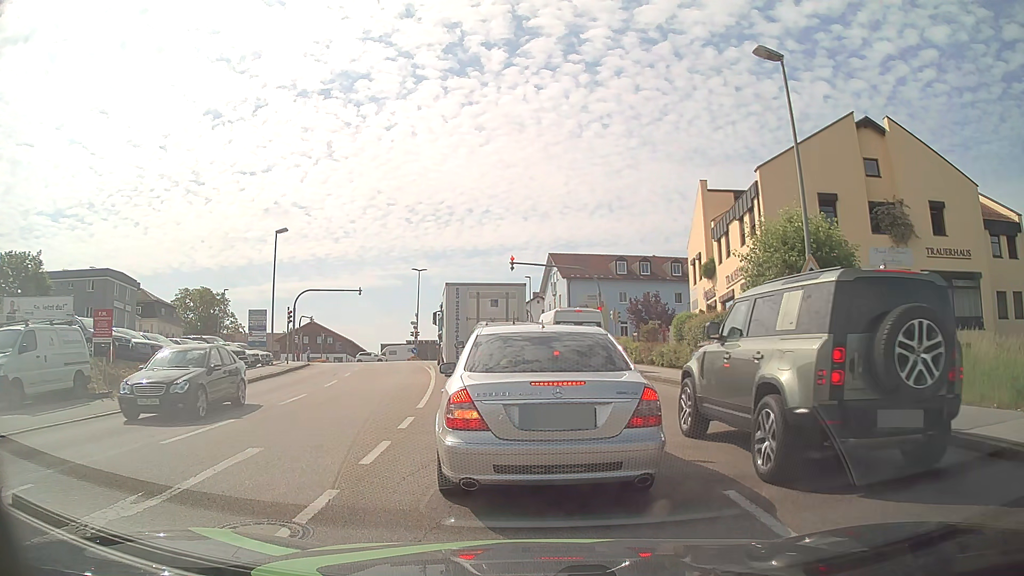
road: tertiary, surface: asphalt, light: Day
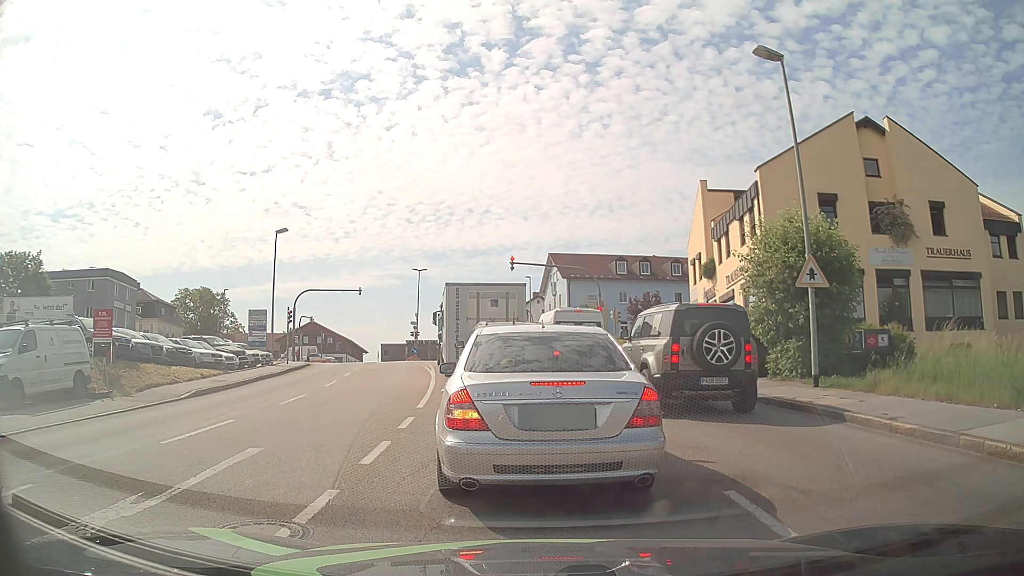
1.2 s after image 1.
(0.0, 0.0) m; 0°
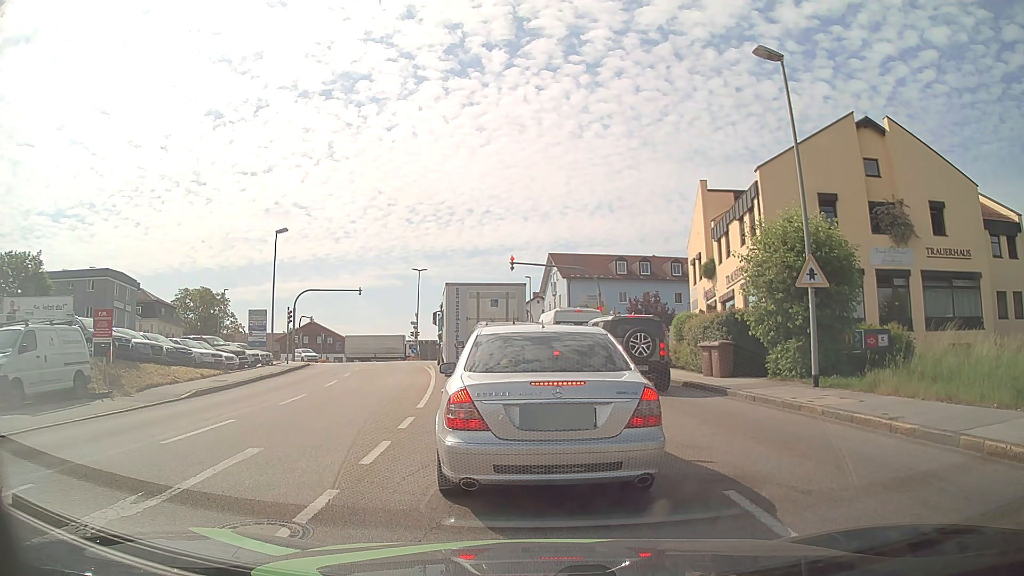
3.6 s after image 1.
(0.0, 0.0) m; 0°
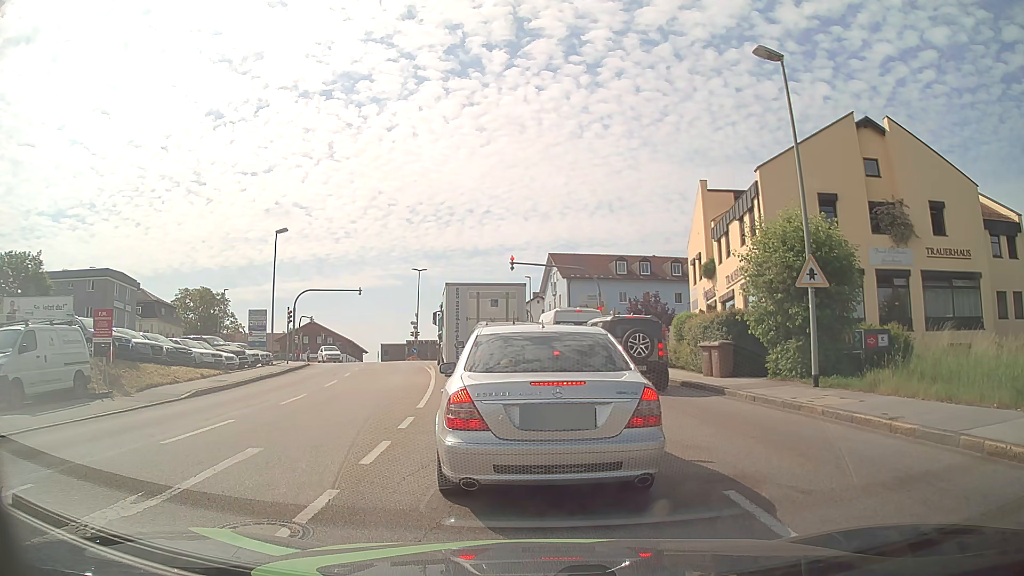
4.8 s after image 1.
(0.0, 0.0) m; 0°
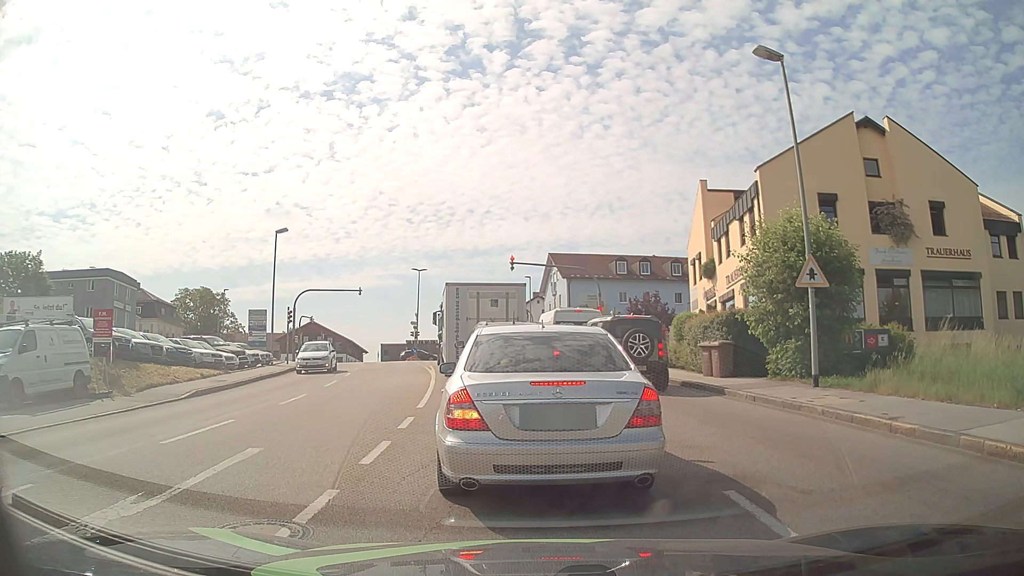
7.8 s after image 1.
(0.0, 0.0) m; 0°
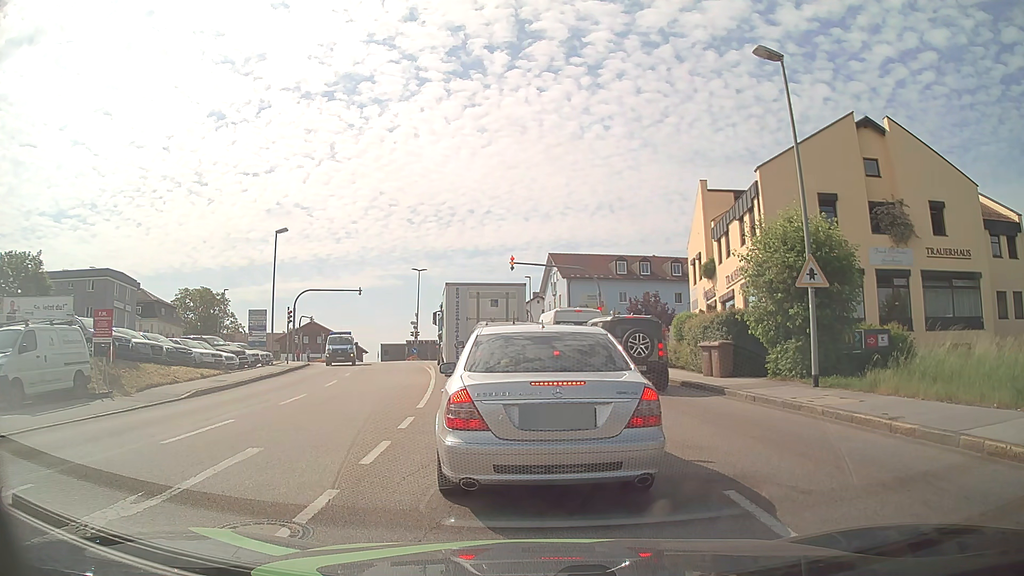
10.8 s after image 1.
(0.0, 0.0) m; 0°
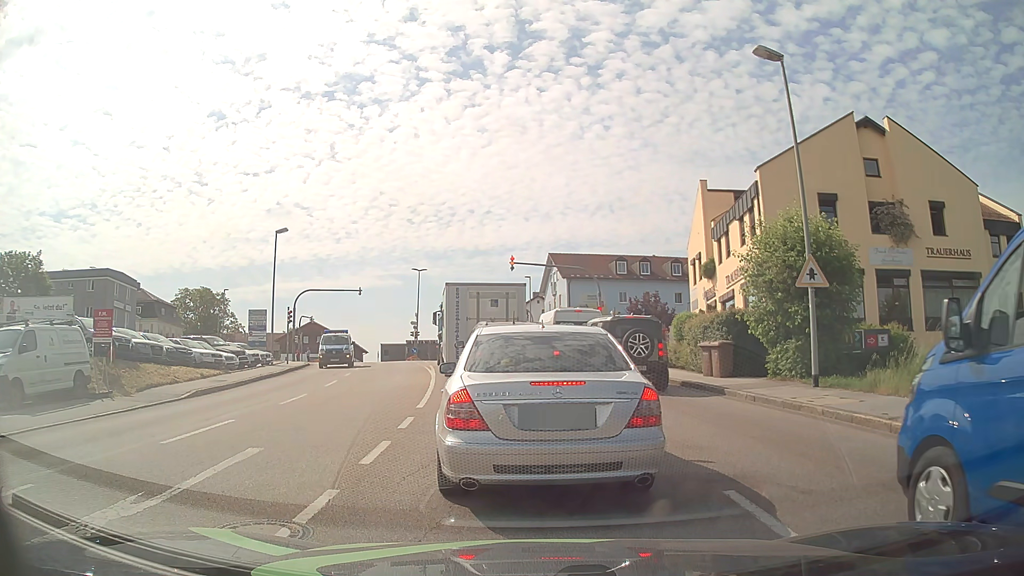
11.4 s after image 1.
(0.0, 0.0) m; 0°
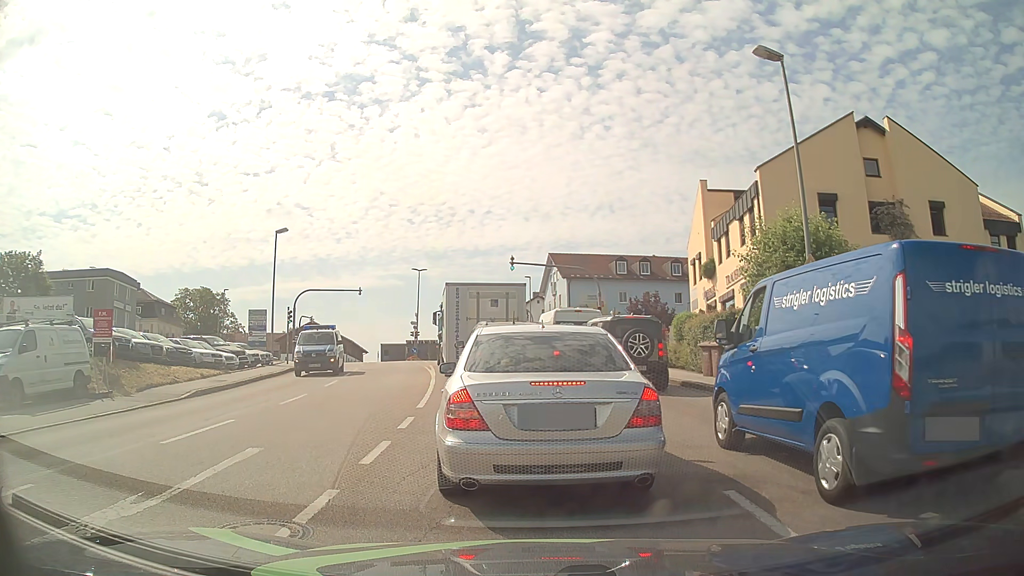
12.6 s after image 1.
(0.0, 0.0) m; 0°
(0, +10) (-1, +20) (-2, +30) (-4, +40) (-5, +50) (-7, +60) (-8, +69) (-10, +79) (-16, +87) (-25, +90) m
